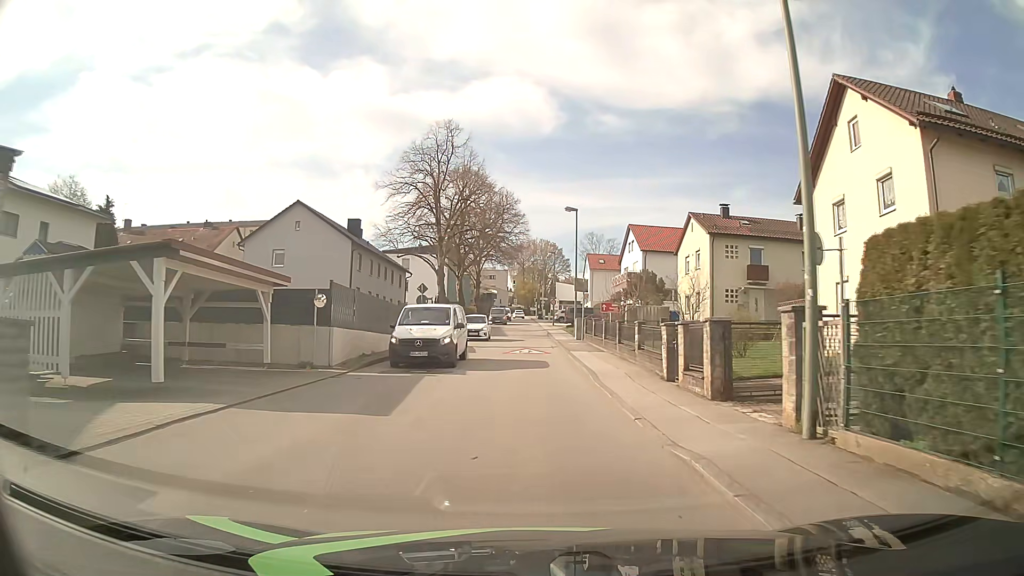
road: unclassified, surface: asphalt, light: Day
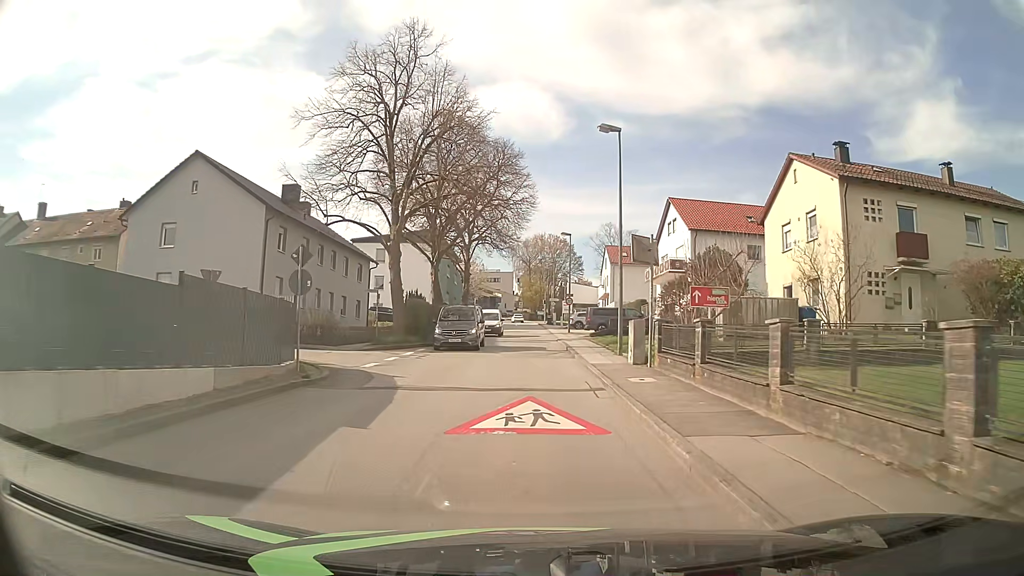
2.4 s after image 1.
(0.0, +18.8) m; -1°
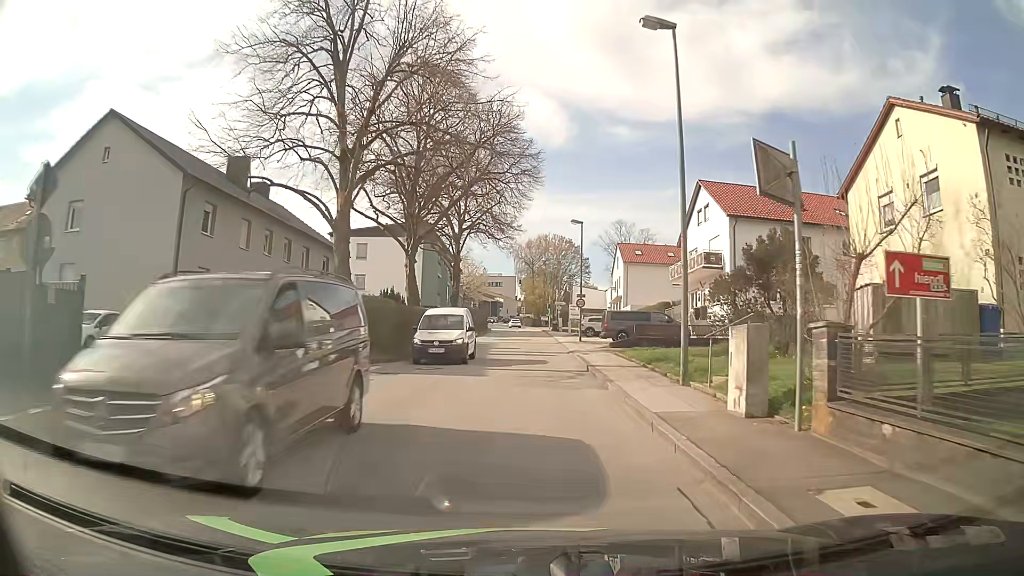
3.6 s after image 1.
(0.0, +9.4) m; 0°
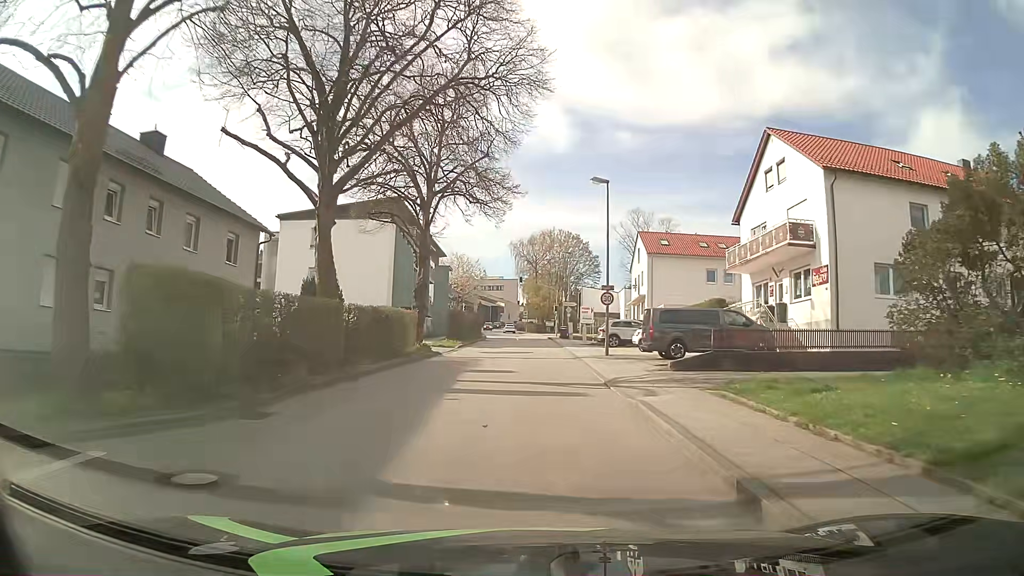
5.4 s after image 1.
(0.0, +14.1) m; 0°
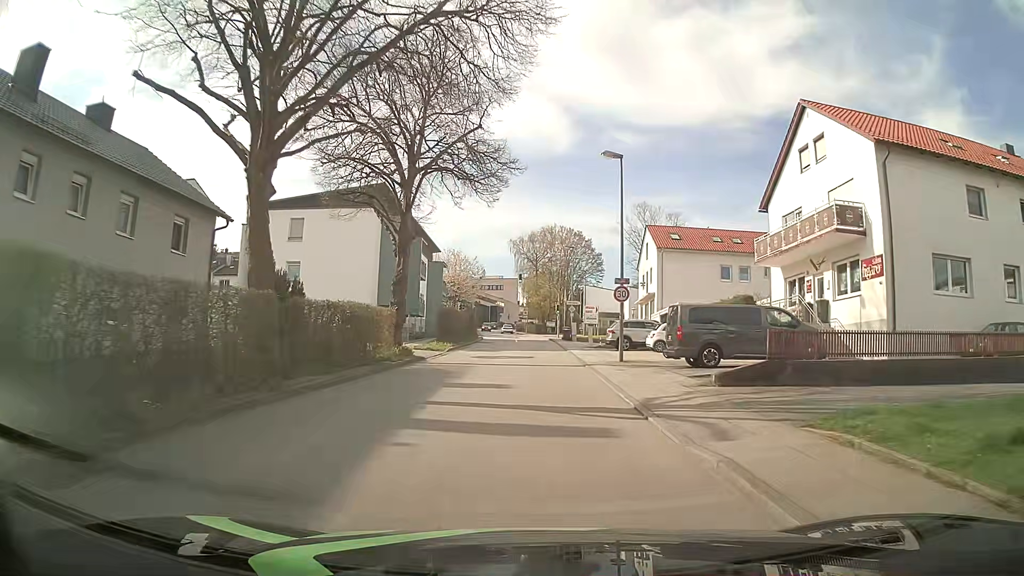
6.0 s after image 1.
(0.0, +4.7) m; 0°
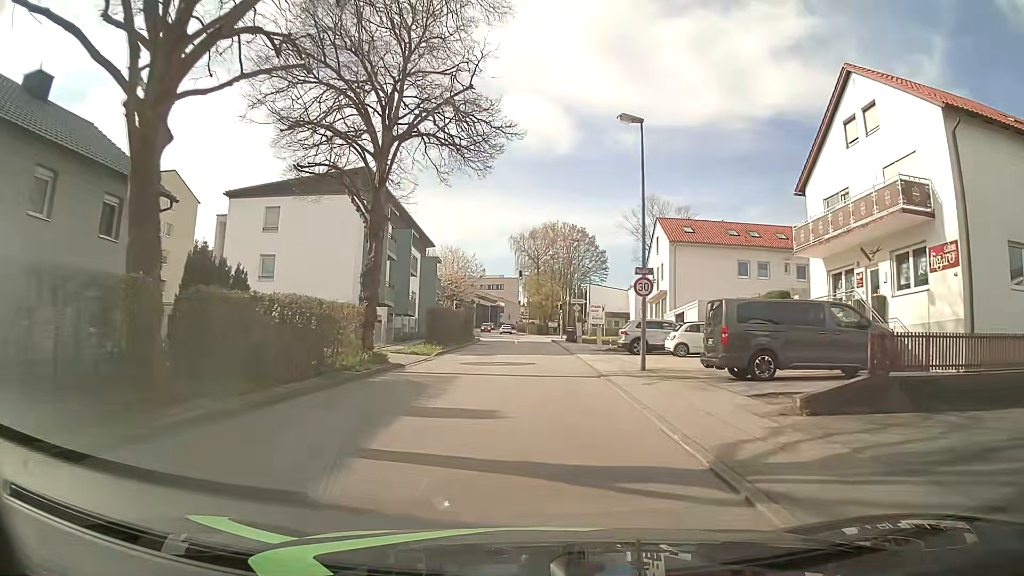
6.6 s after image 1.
(0.0, +4.7) m; +1°
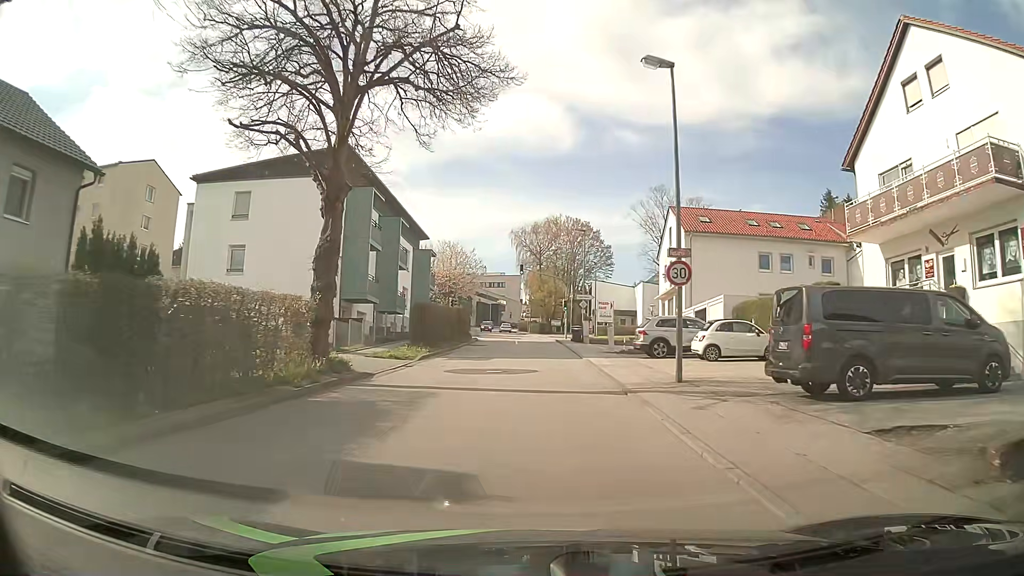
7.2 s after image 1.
(0.0, +4.7) m; -1°
